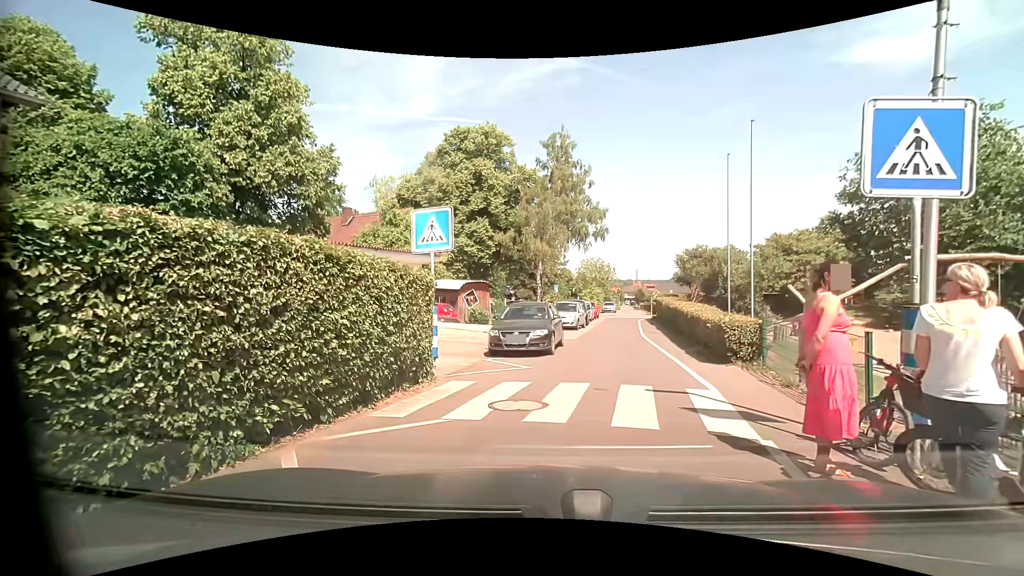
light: Day
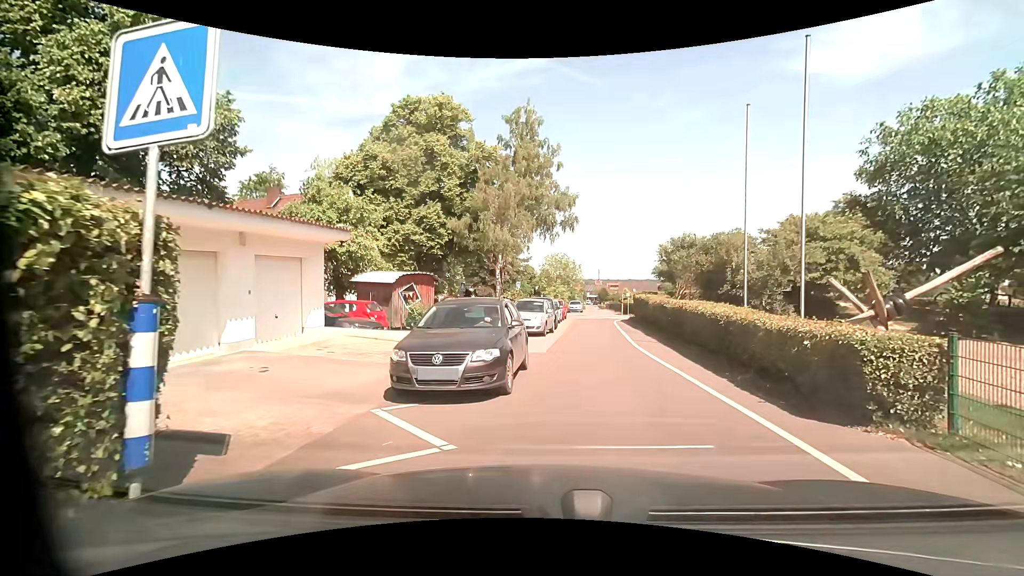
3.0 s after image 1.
(0.0, +6.3) m; +4°
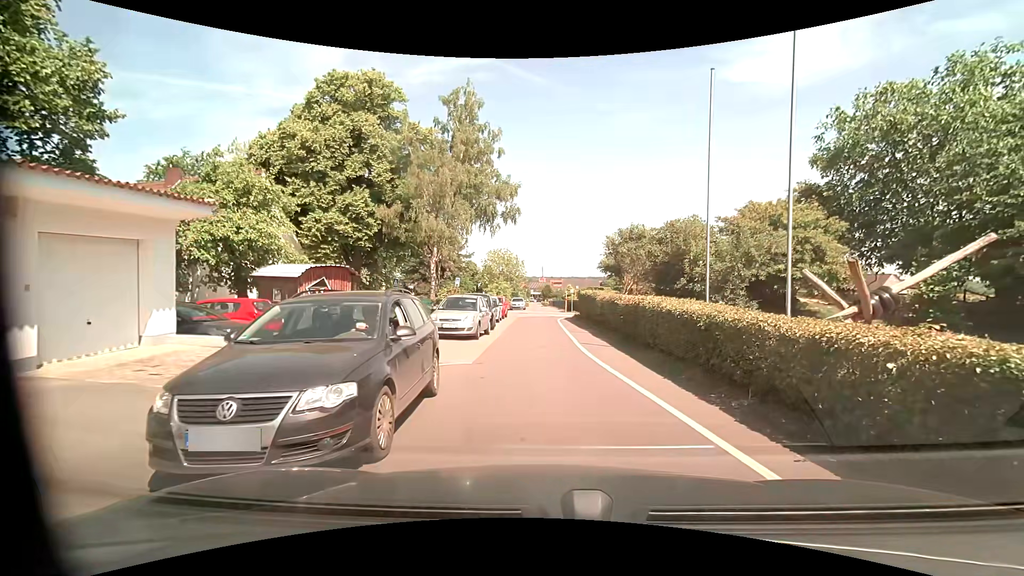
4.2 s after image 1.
(+0.2, +3.1) m; +8°
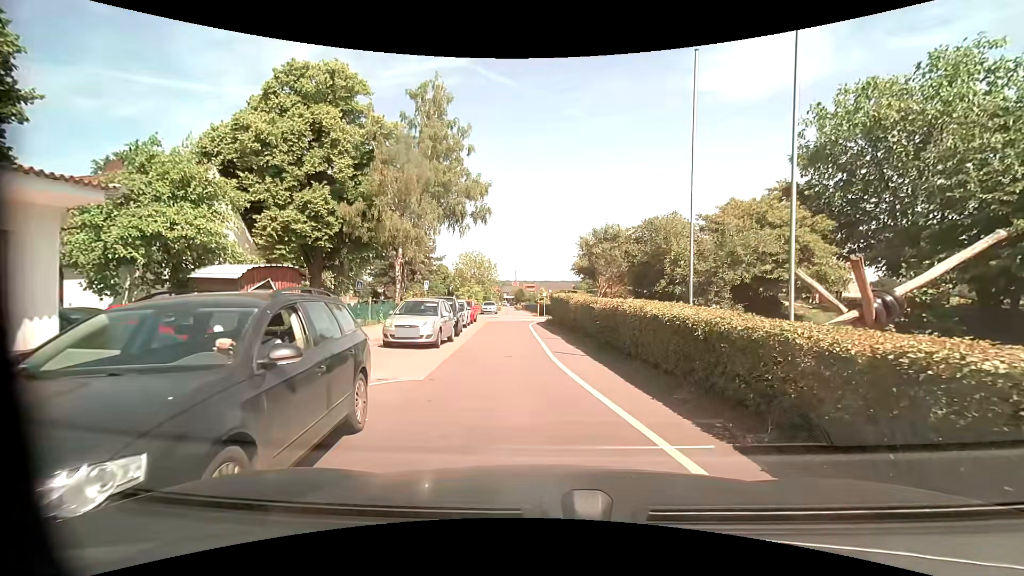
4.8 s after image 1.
(0.0, +1.7) m; +2°
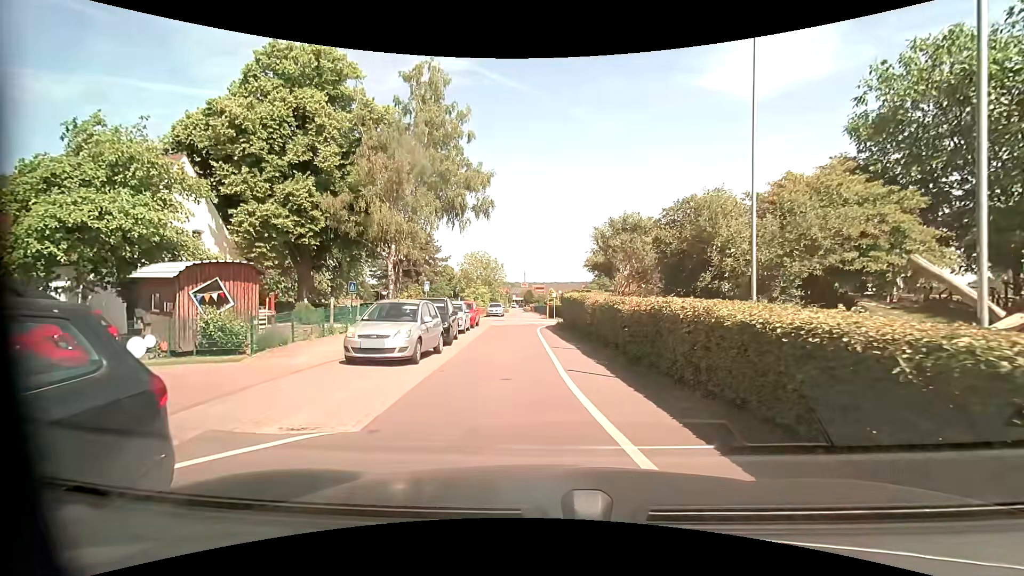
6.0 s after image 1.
(0.0, +3.5) m; -1°
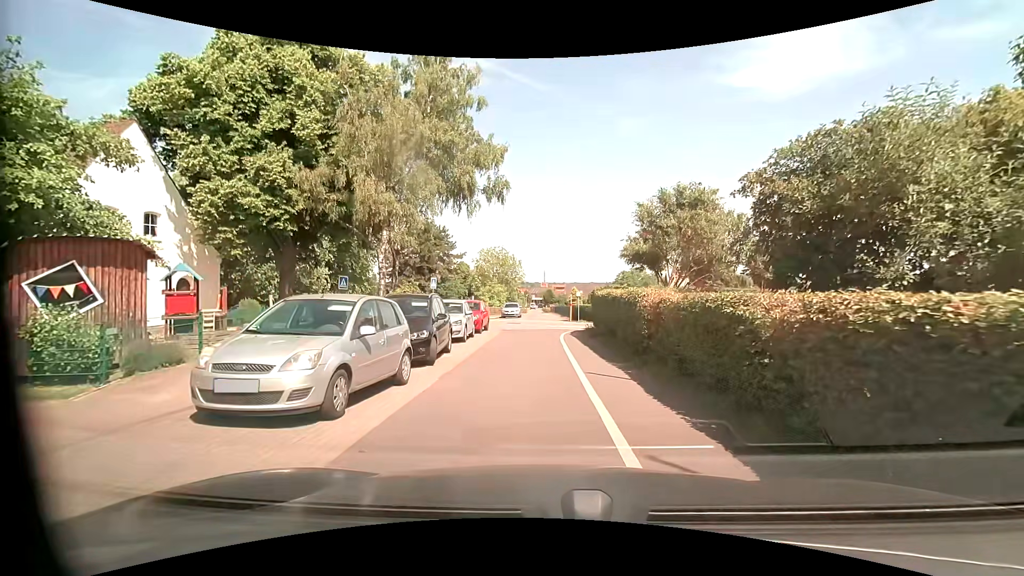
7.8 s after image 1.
(-0.1, +5.6) m; -2°
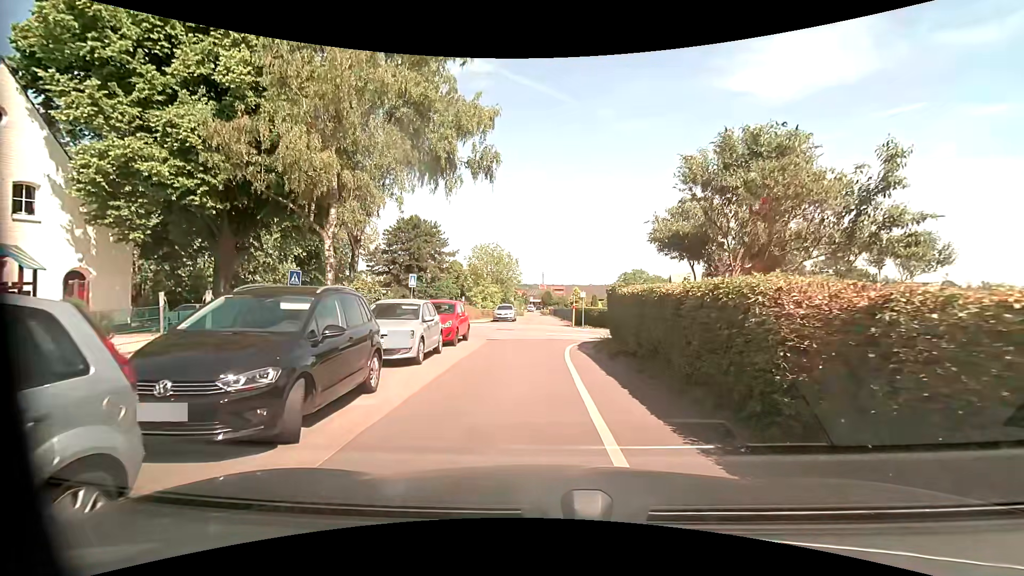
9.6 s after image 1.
(0.0, +5.9) m; +1°
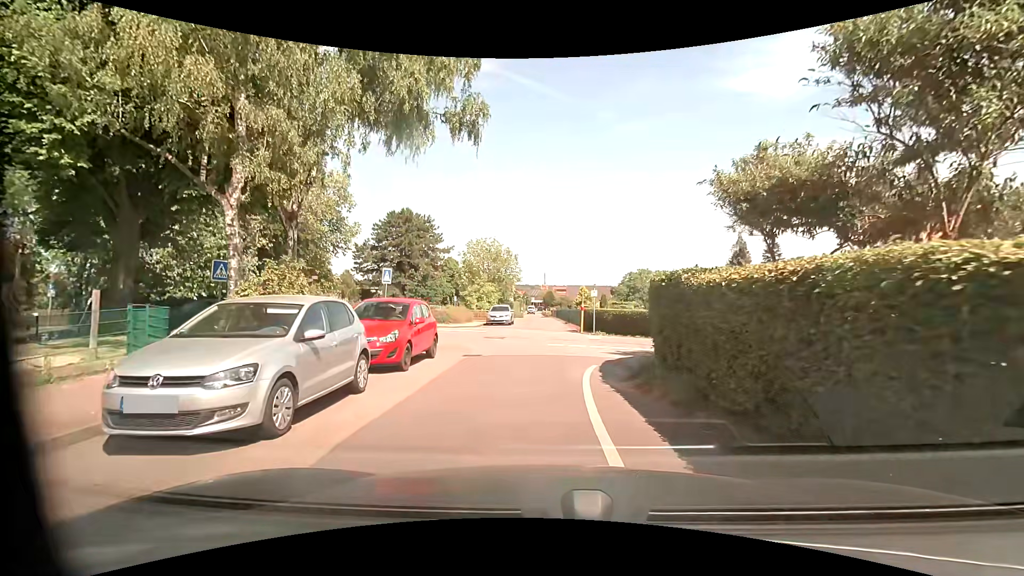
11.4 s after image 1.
(-0.1, +6.0) m; -1°
